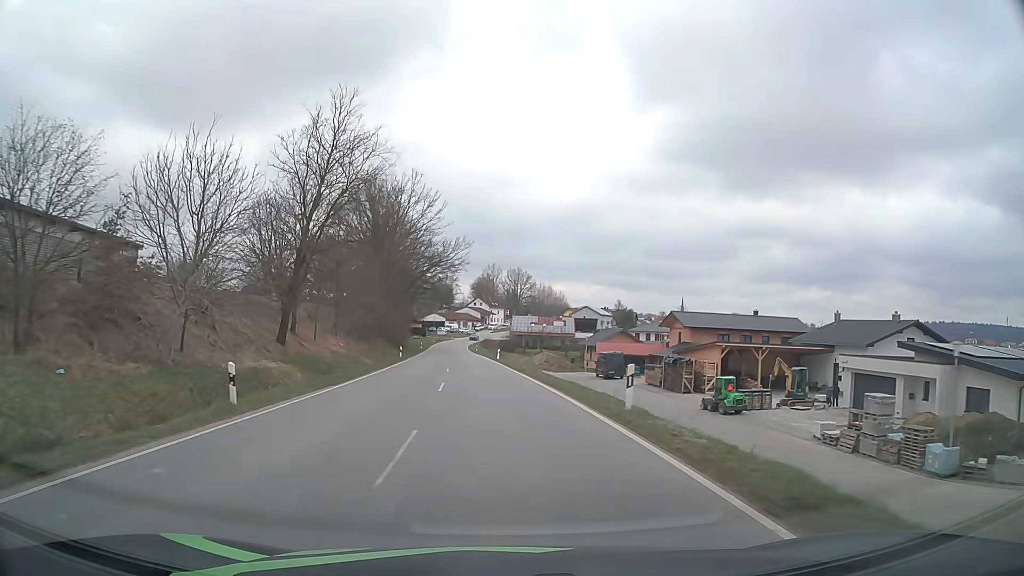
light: Day
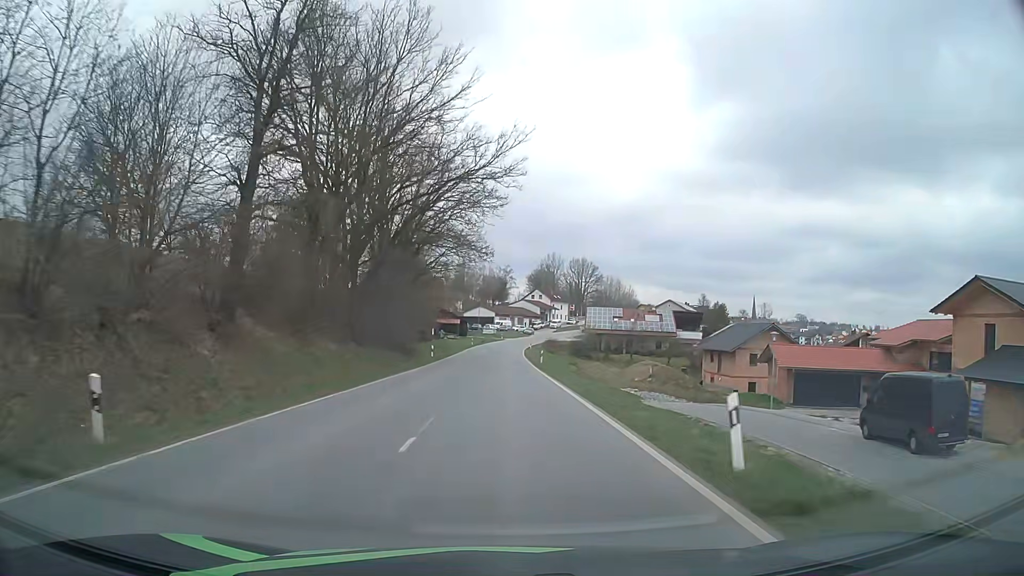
(-2.6, +45.8) m; -5°
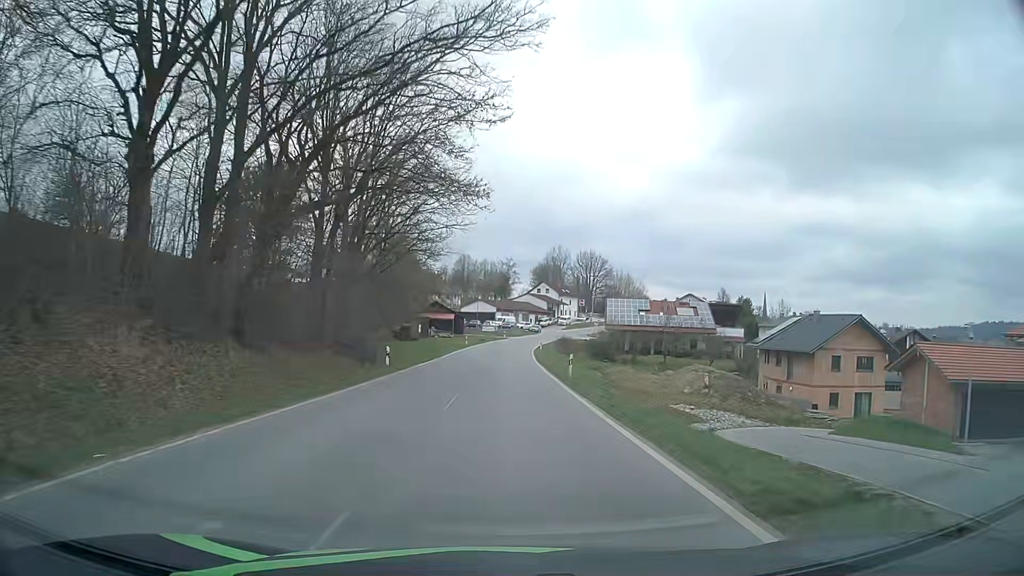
(0.0, +19.0) m; 0°
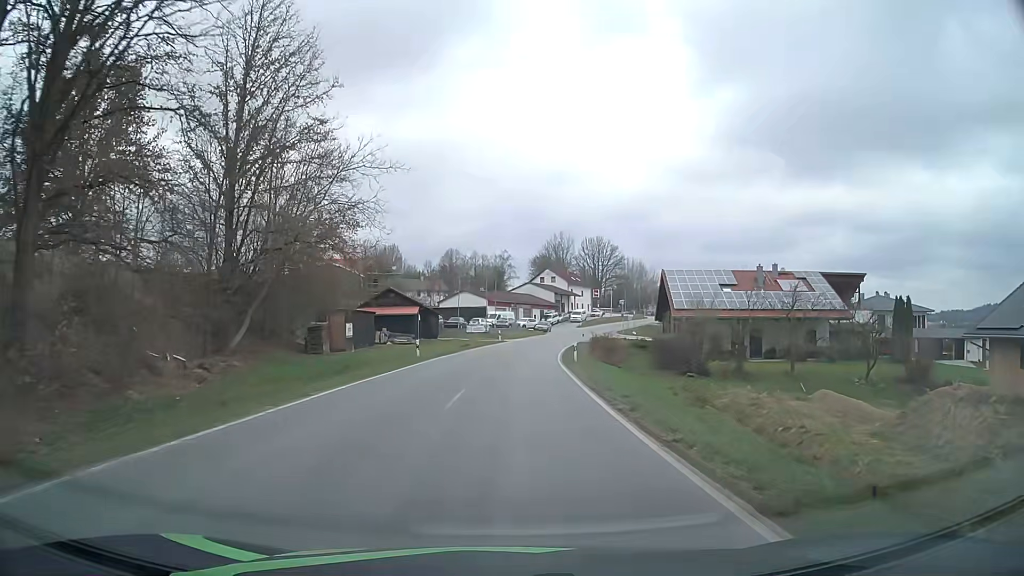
(+0.1, +36.7) m; +1°
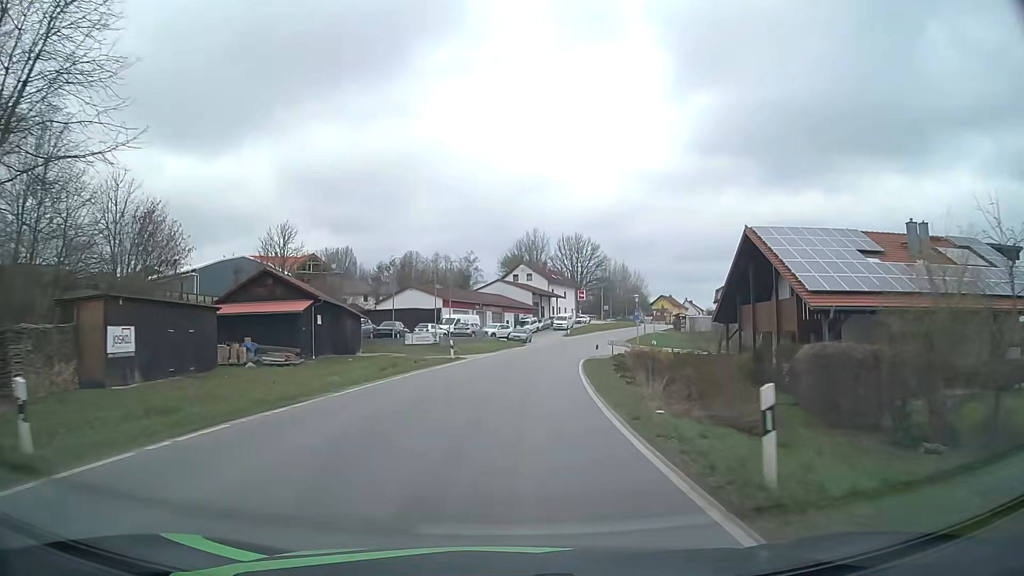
(+0.1, +27.1) m; +2°
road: tertiary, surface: asphalt
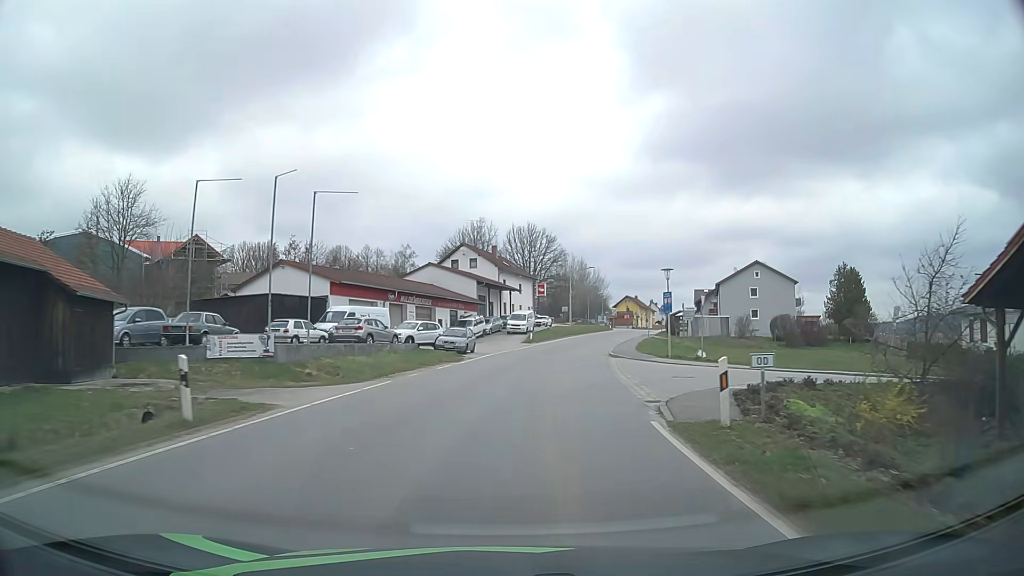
(+1.0, +27.3) m; +5°
(0, +10) (+1, +20) (+2, +30) (+3, +40) (+5, +50) (+8, +59) (+10, +69) (+13, +79) (+16, +88) (+19, +98) m
